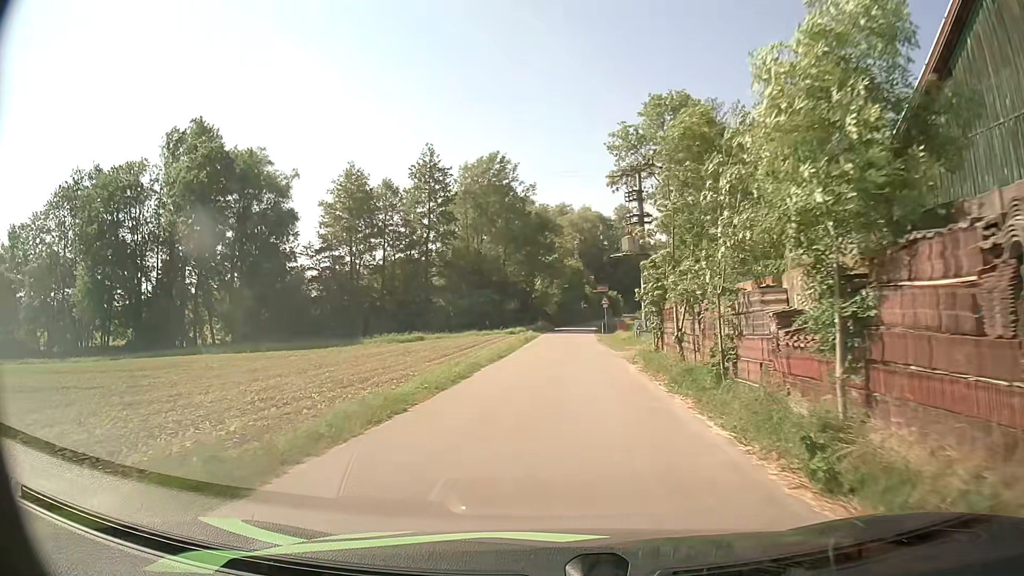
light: Day
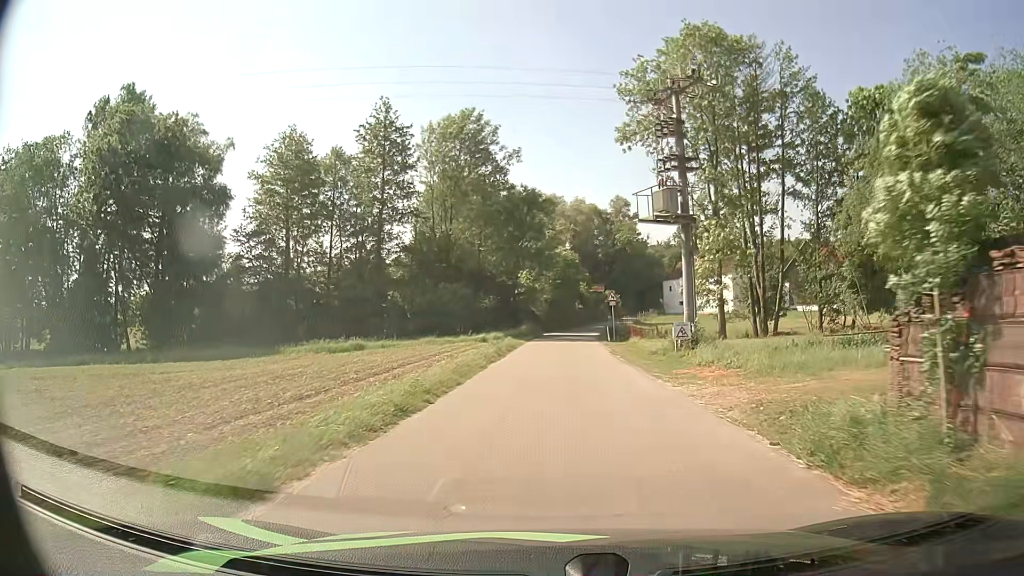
(+0.2, +16.3) m; +2°
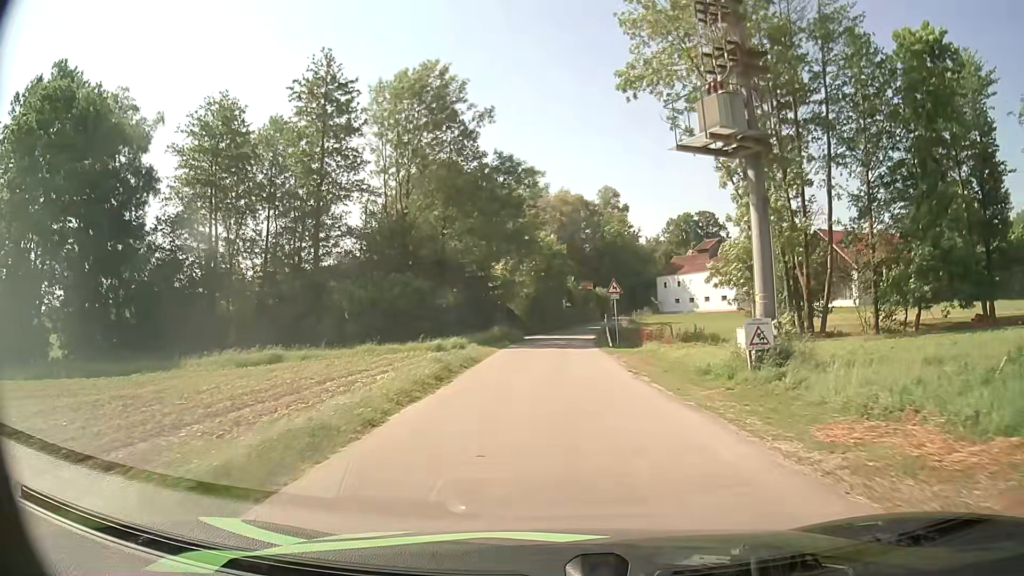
(0.0, +11.5) m; 0°
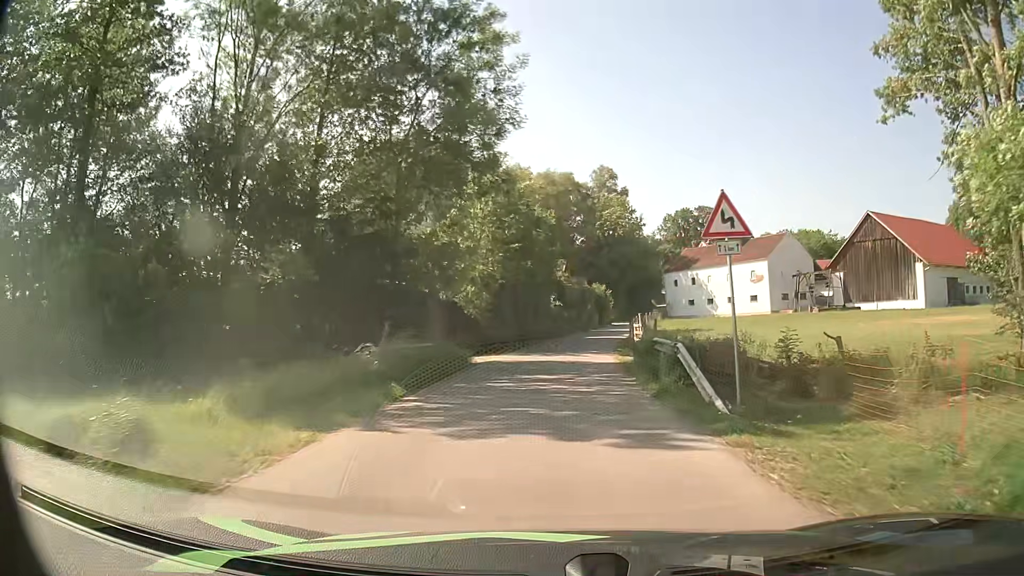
(+0.2, +23.7) m; +1°
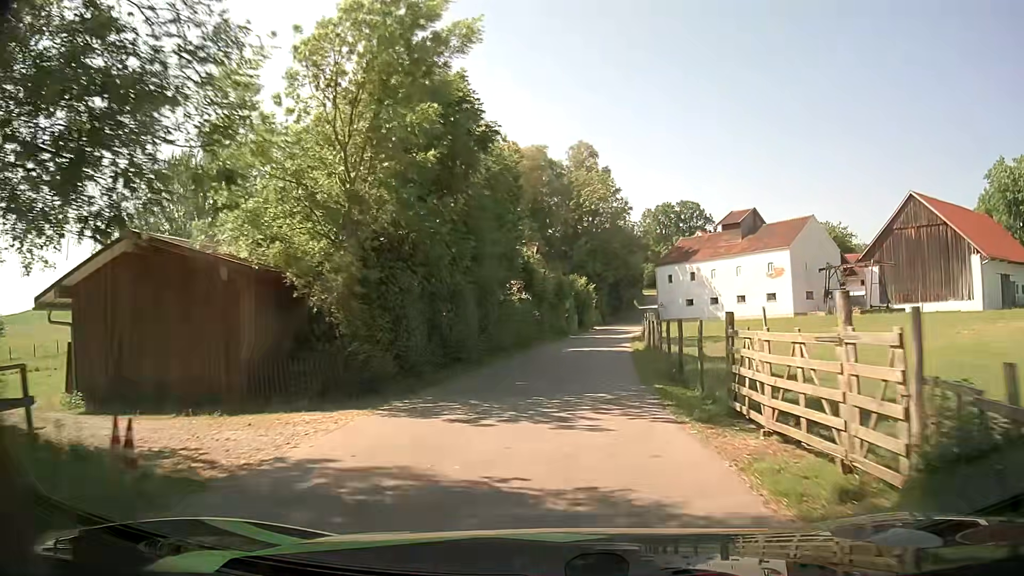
(+0.3, +17.9) m; +2°
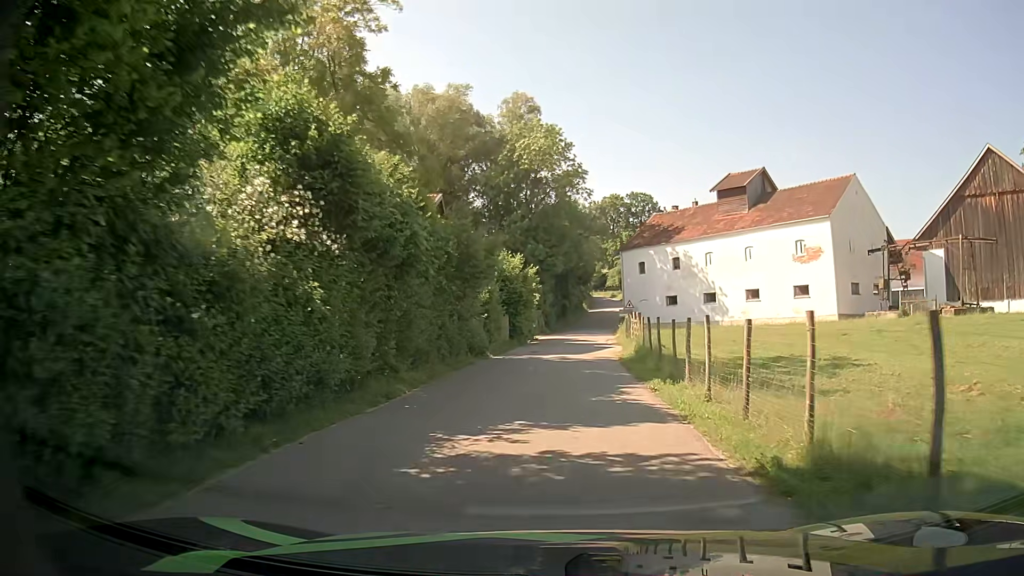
(+1.3, +24.0) m; +5°
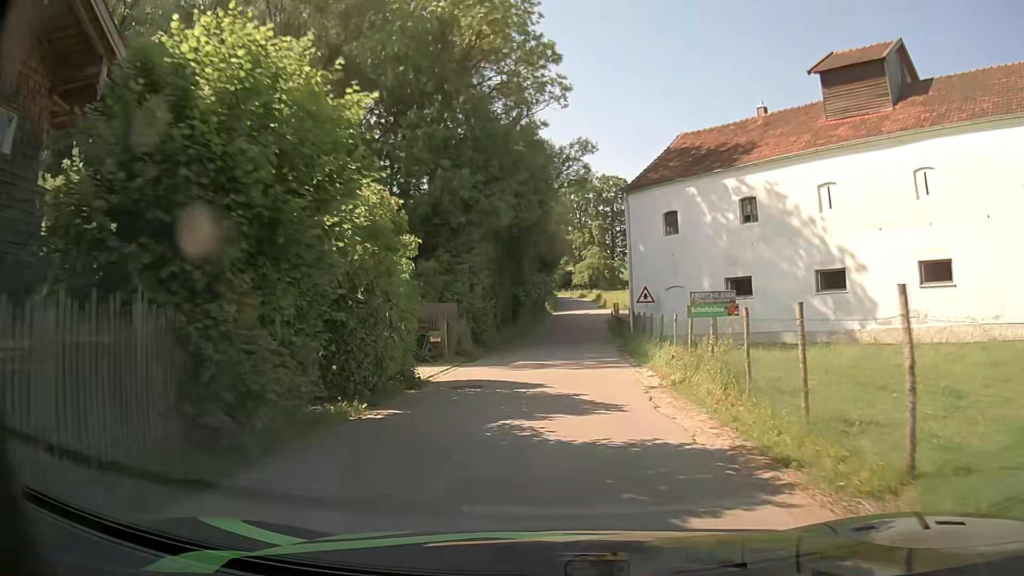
(+0.9, +29.2) m; +4°
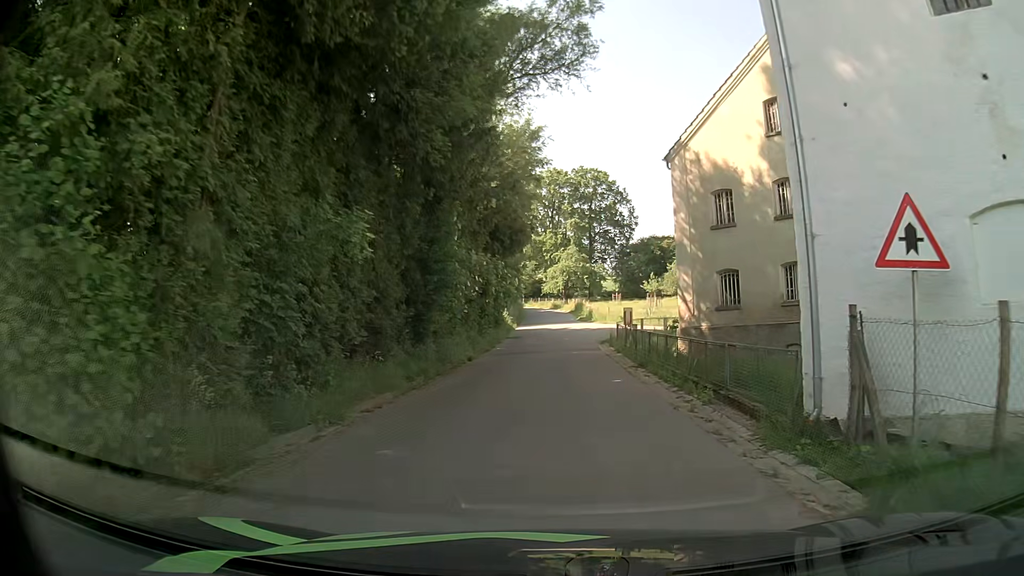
(+0.5, +23.0) m; +3°
(0, +10) (0, +20) (0, +30) (+4, +39) (+13, +44) (+22, +48) (+31, +51) (+41, +54) (+50, +58) (+60, +61) m
